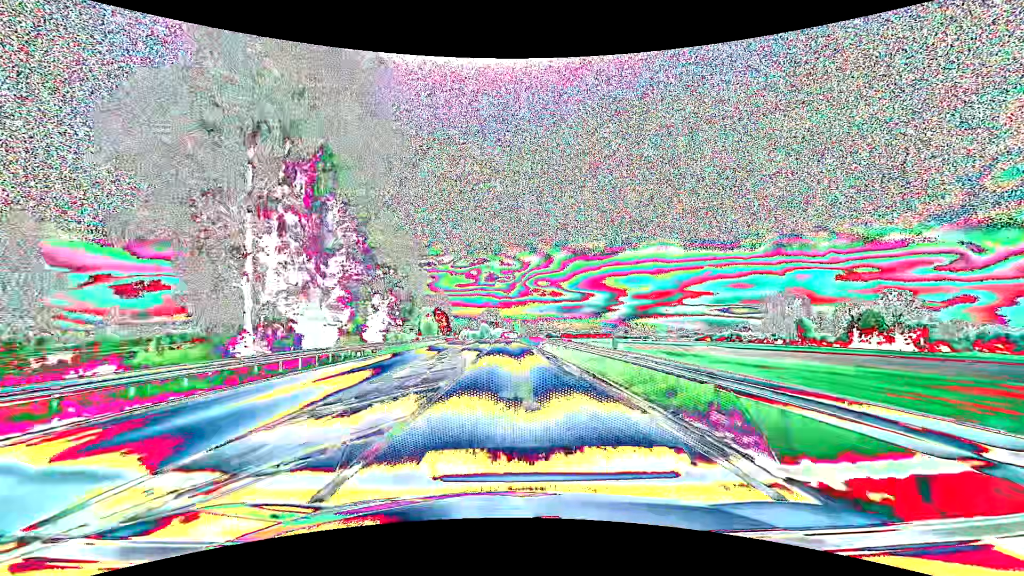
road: primary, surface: asphalt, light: Day
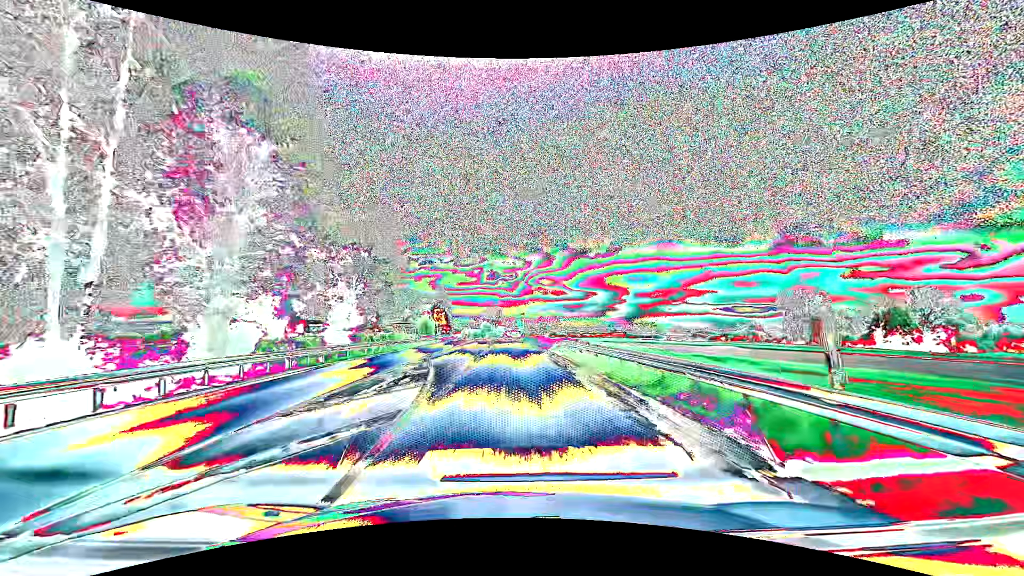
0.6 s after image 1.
(0.0, +10.8) m; 0°
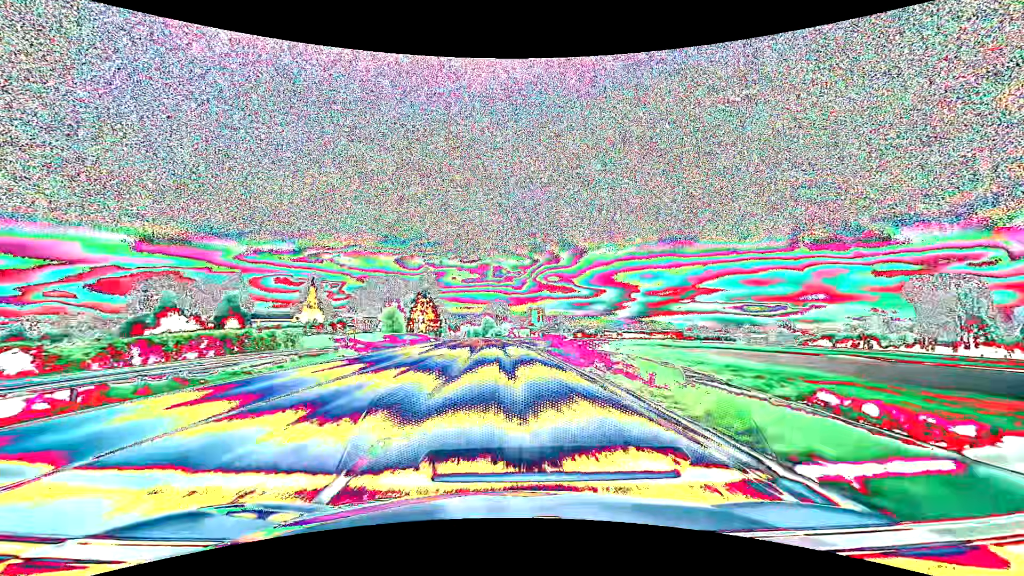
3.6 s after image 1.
(-0.3, +54.1) m; -1°
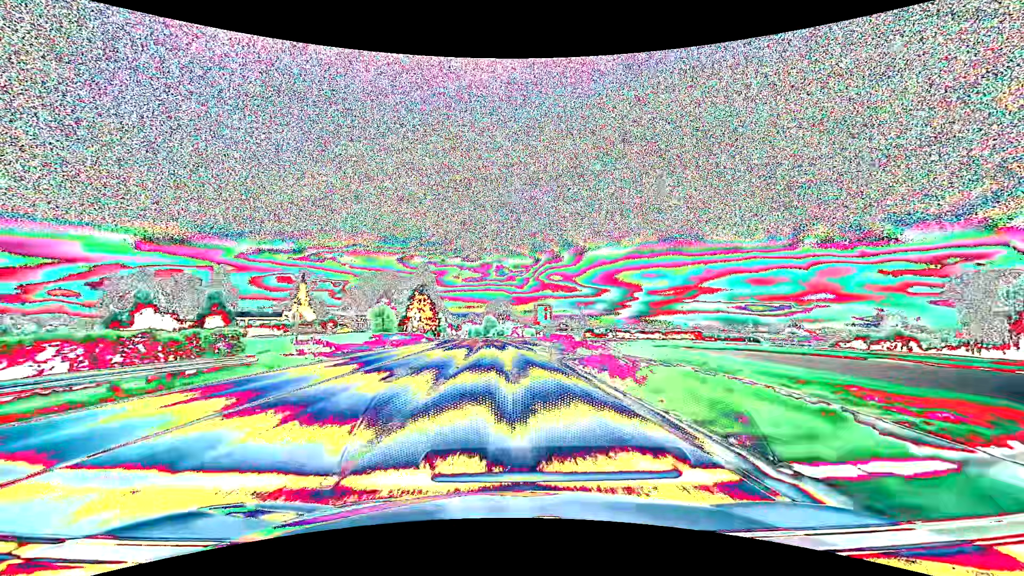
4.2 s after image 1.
(0.0, +10.8) m; 0°
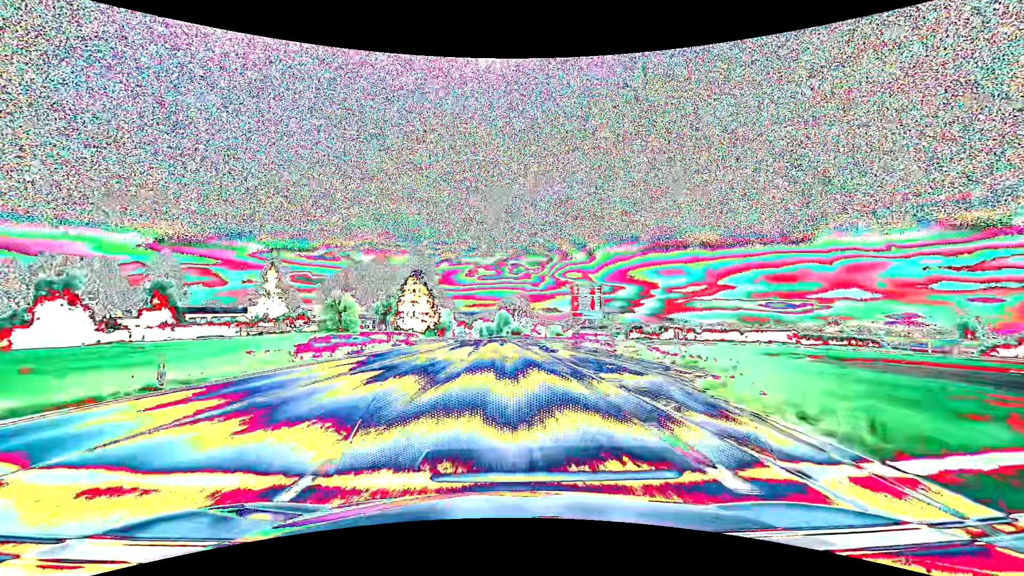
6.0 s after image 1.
(-0.4, +32.5) m; -2°
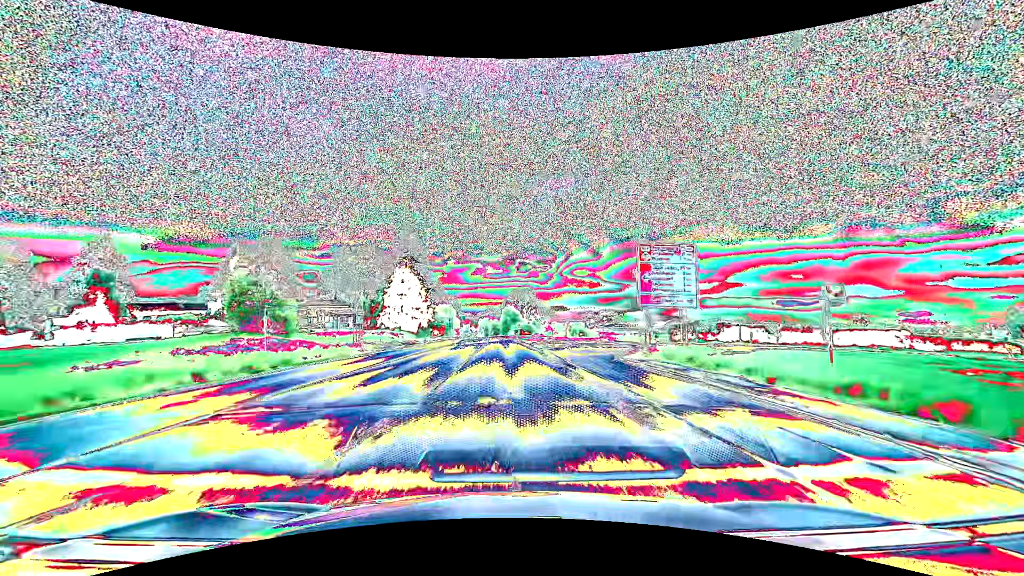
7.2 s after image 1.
(-0.1, +21.6) m; -1°
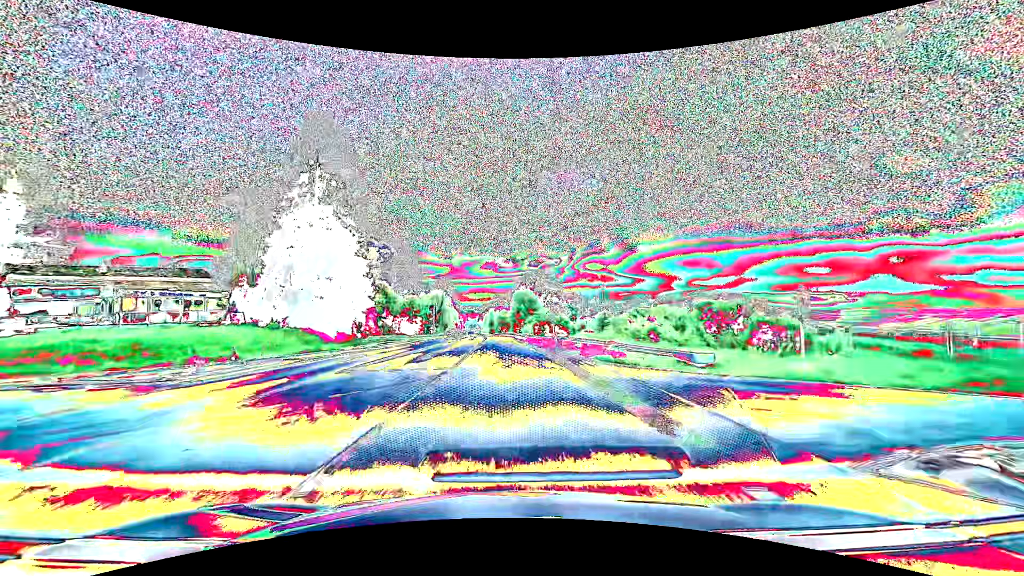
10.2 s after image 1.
(-0.6, +54.0) m; -1°
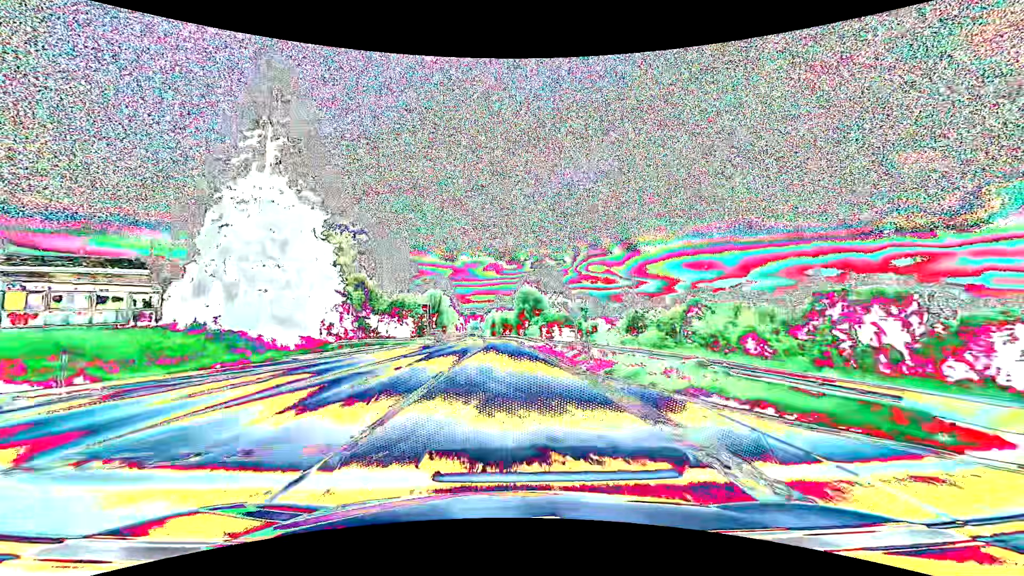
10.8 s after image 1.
(0.0, +10.8) m; 0°
(0, +10) (0, +20) (0, +30) (0, +40) (-1, +50) (-1, +60) (-1, +70) (-2, +80) (-2, +90) (-3, +100) m
